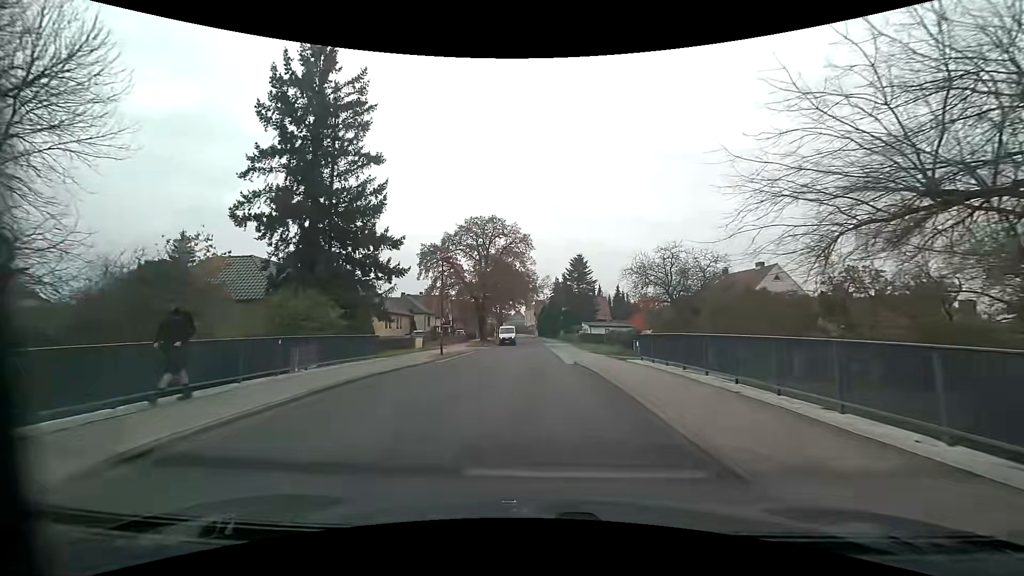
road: residential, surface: asphalt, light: Day
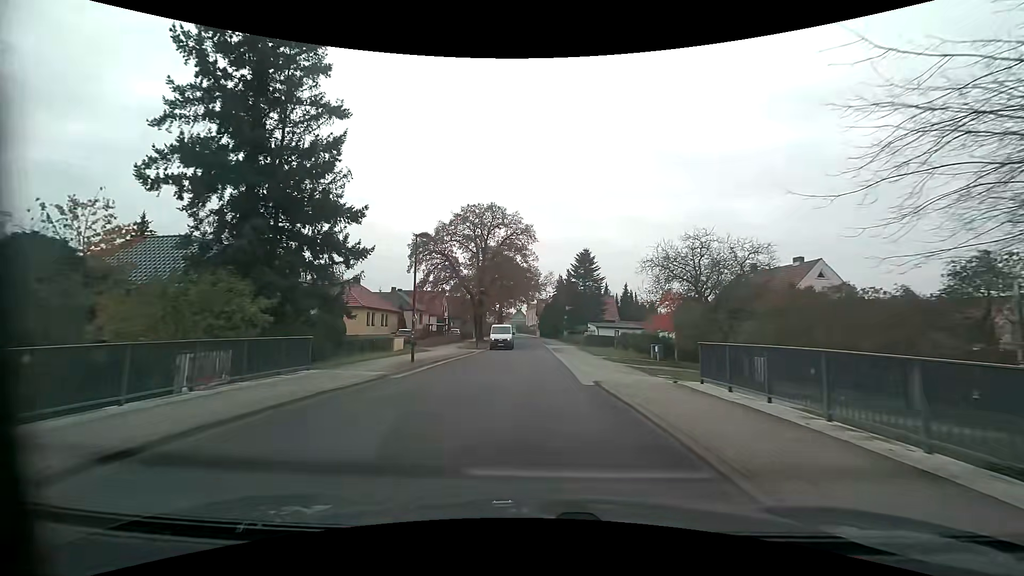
(0.0, +6.9) m; 0°
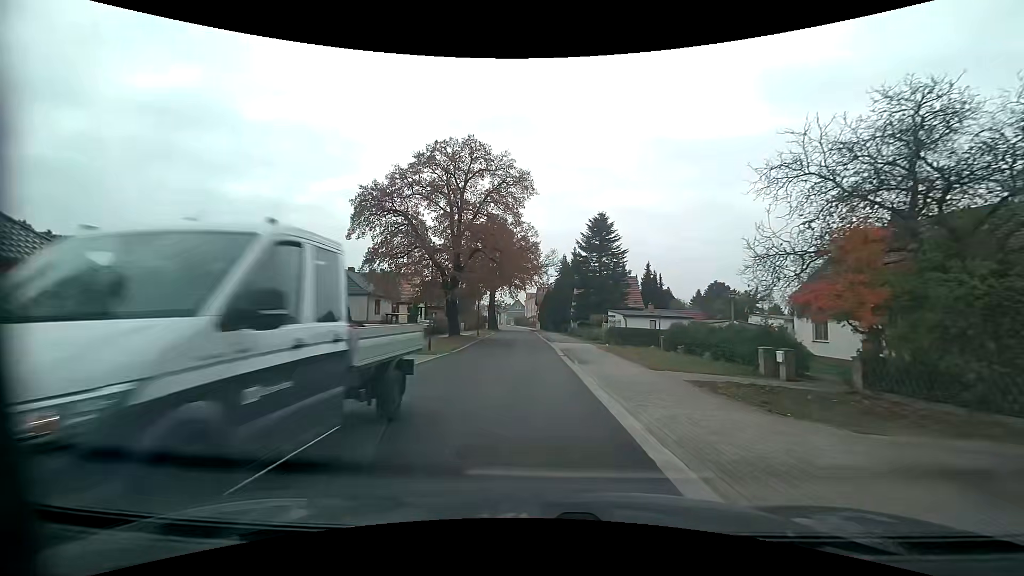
(+0.1, +20.7) m; 0°
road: tertiary
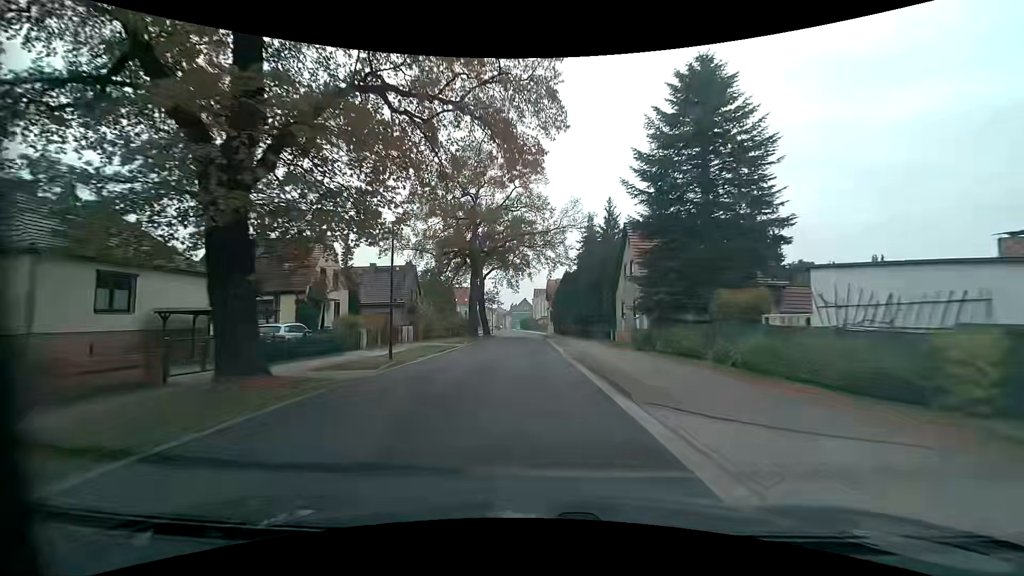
(-0.4, +36.0) m; -1°
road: residential
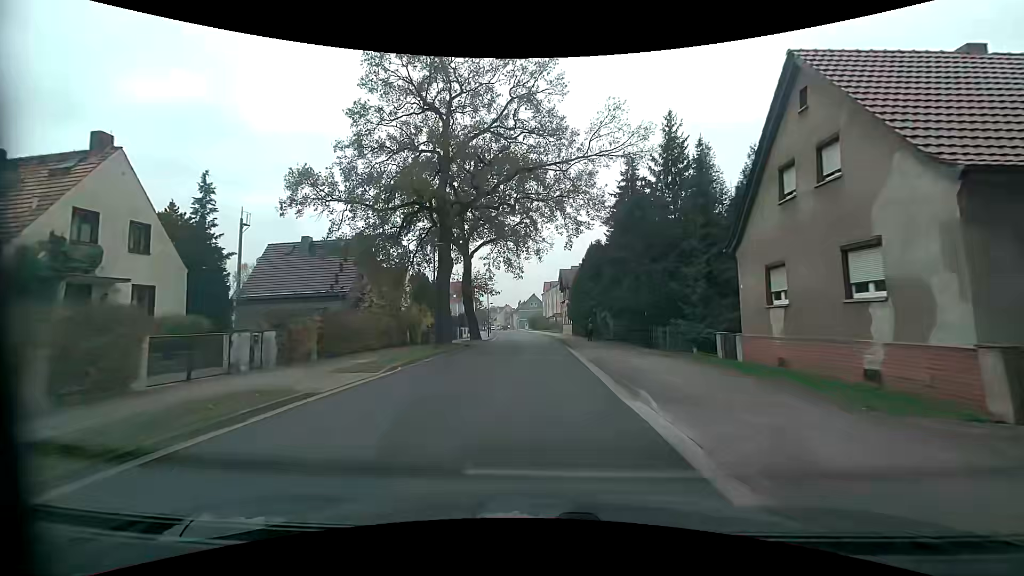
(-0.3, +21.9) m; -1°
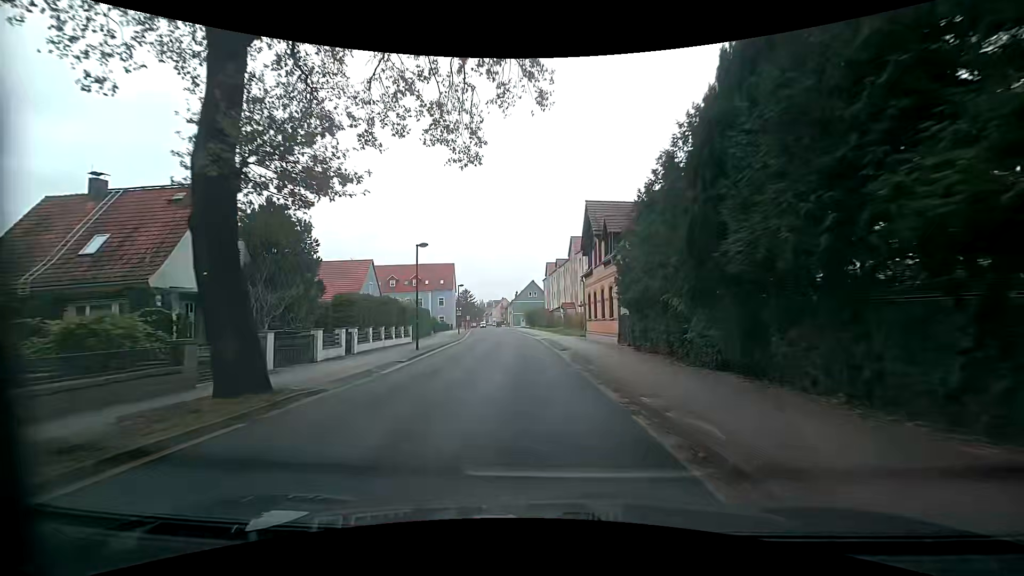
(-0.1, +36.3) m; -1°
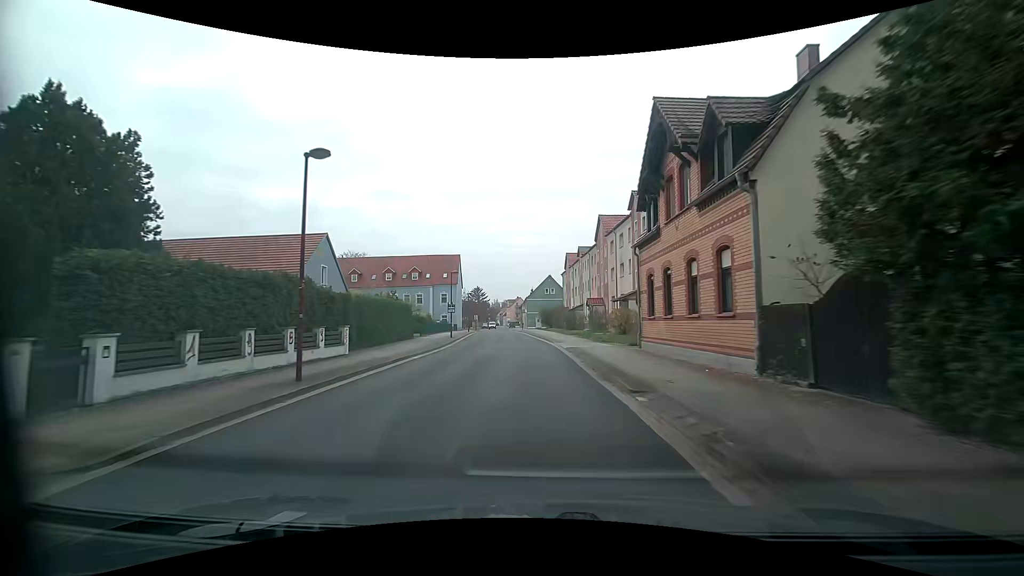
(0.0, +14.4) m; -1°
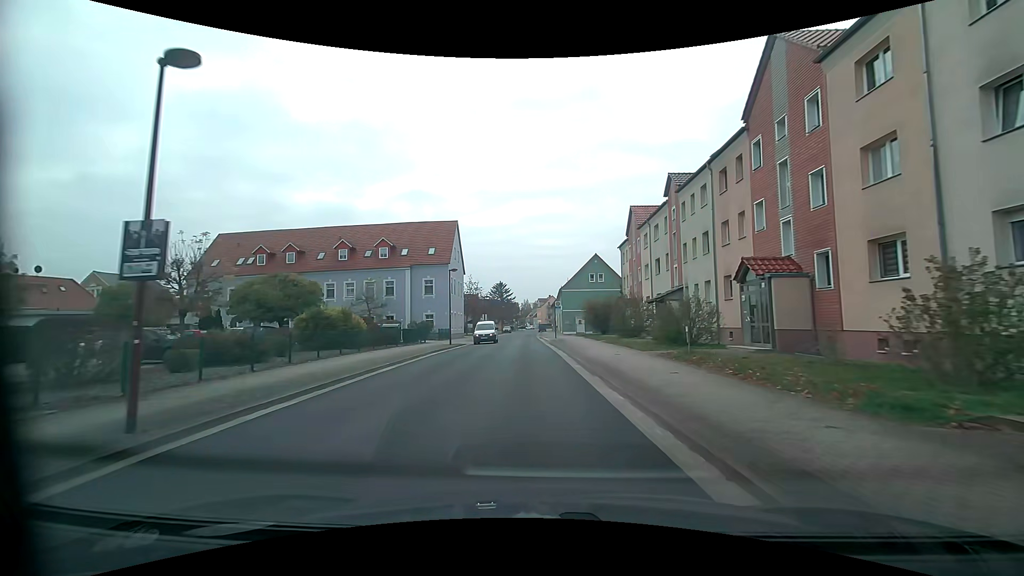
(-1.2, +35.5) m; -4°
(0, +10) (0, +20) (-1, +30) (-1, +40) (-2, +50) (-2, +60) (-2, +70) (-2, +80) (-2, +90) (-2, +100) m
